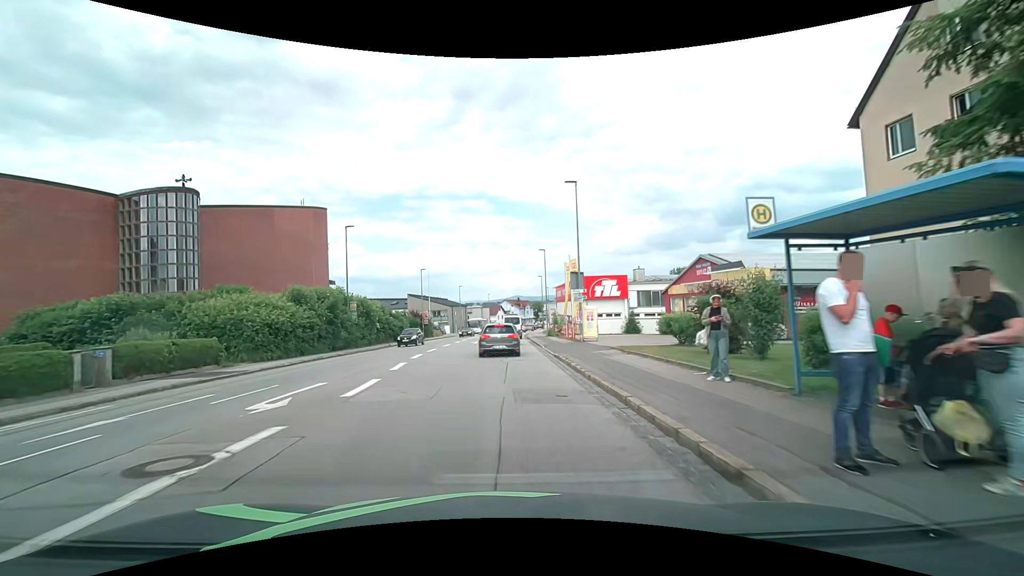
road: tertiary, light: Day
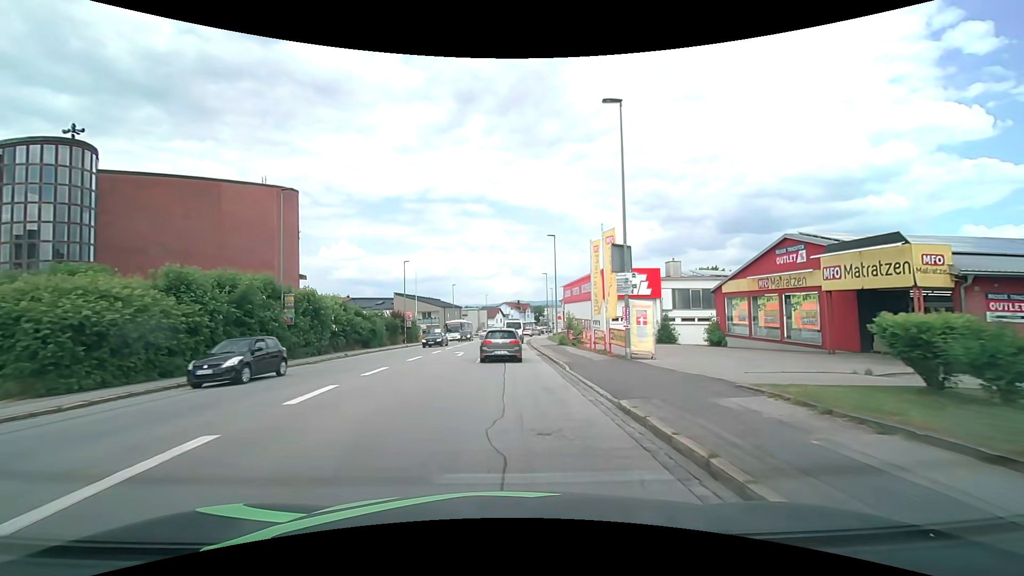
(0.0, +12.3) m; 0°
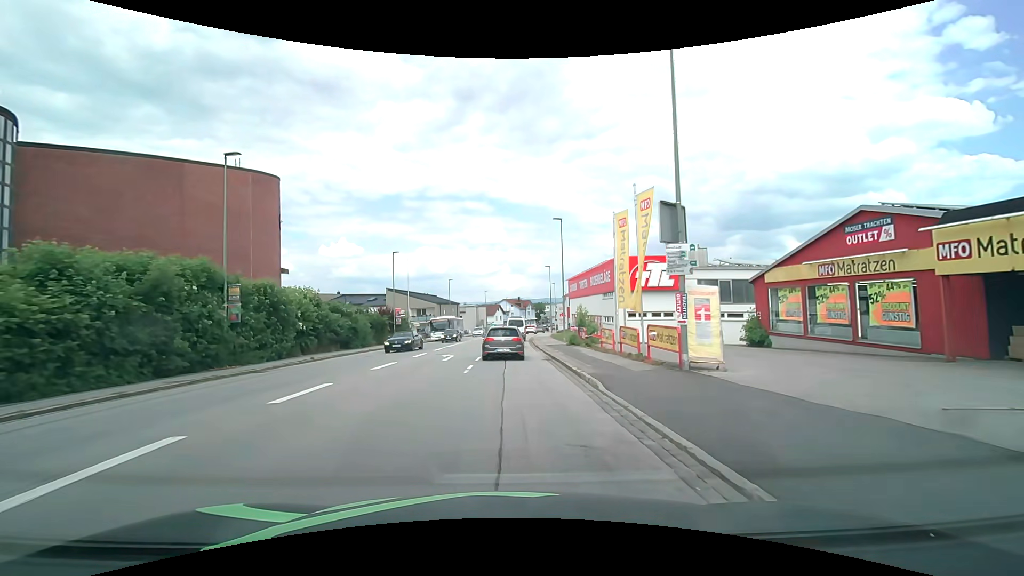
(0.0, +6.0) m; 0°
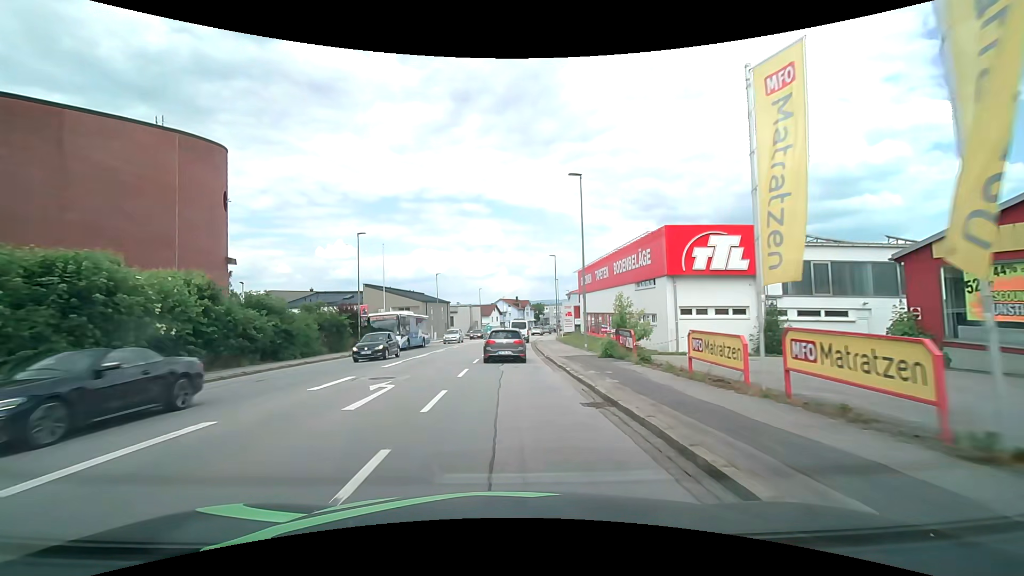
(0.0, +12.5) m; 0°
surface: asphalt
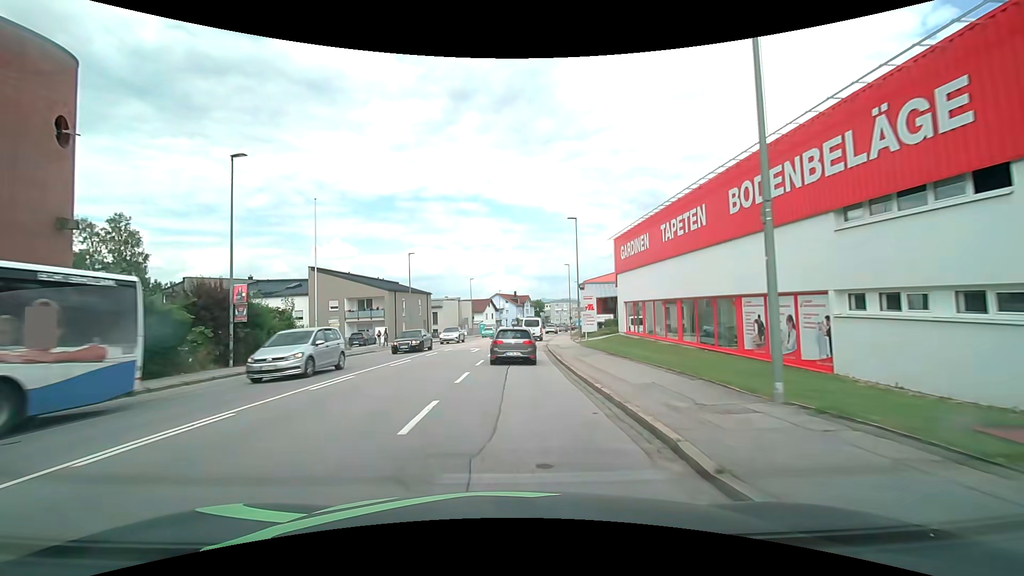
(0.0, +20.3) m; 0°
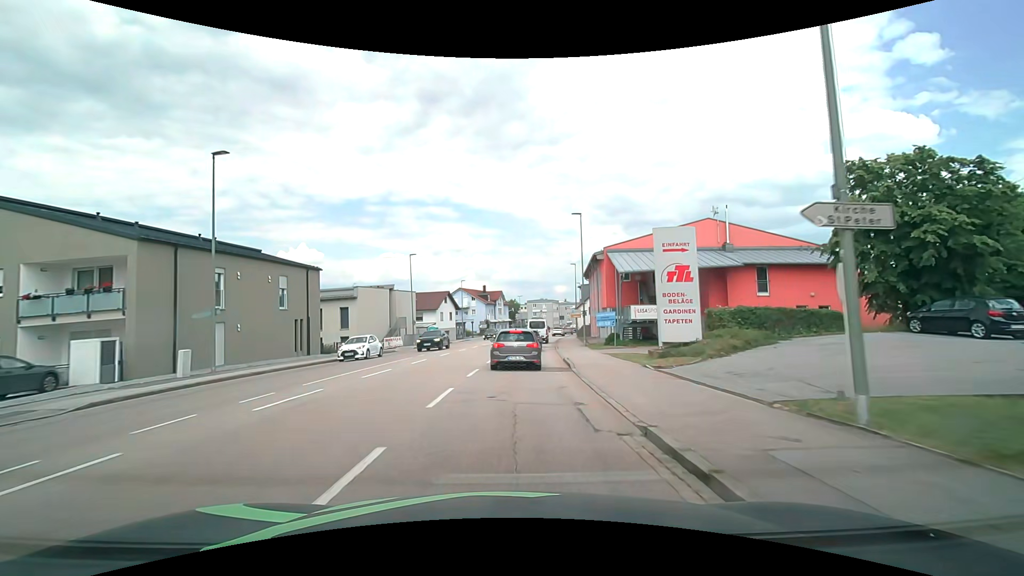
(+0.7, +33.8) m; +3°
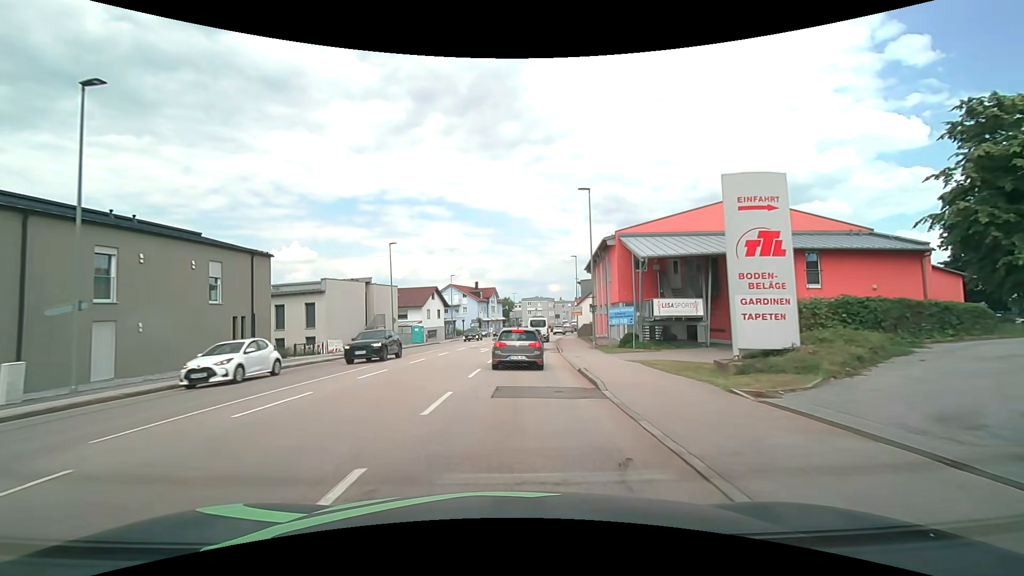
(0.0, +6.8) m; +1°
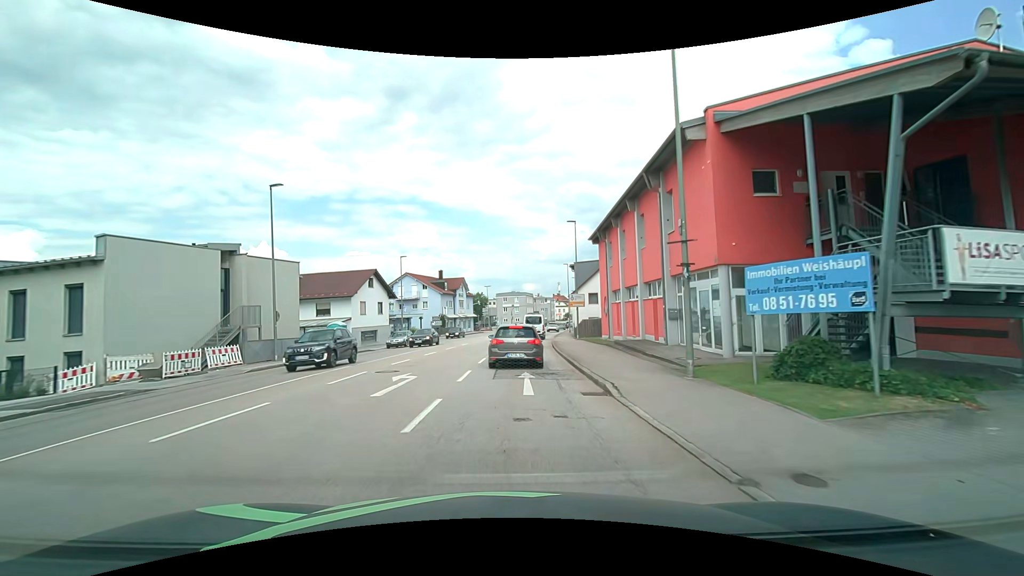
(+0.3, +19.9) m; +2°
(0, +10) (0, +20) (+1, +30) (+2, +40) (+3, +50) (+4, +60) (+5, +70) (+7, +80) (+8, +90) (+10, +99) m
